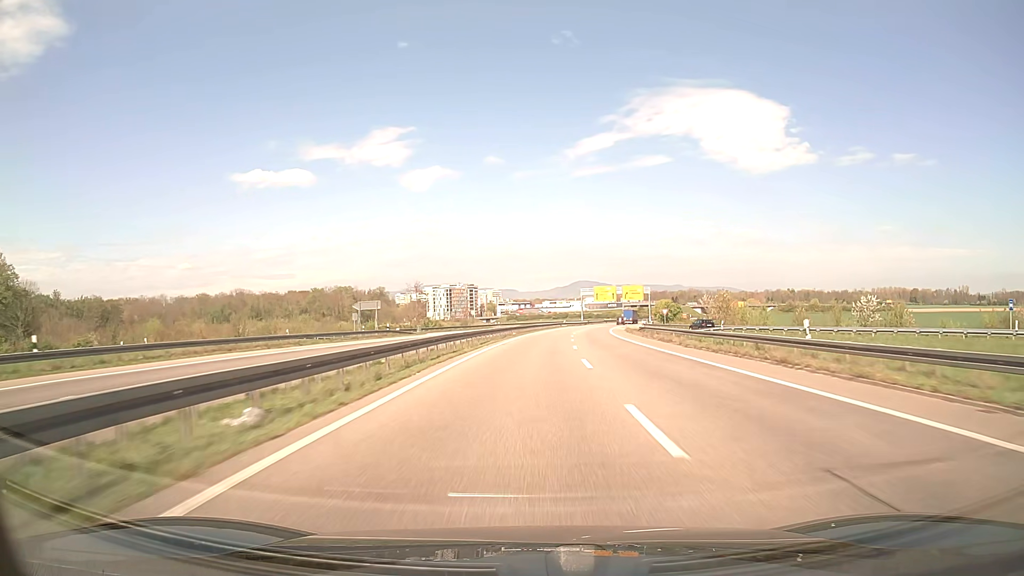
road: trunk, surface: asphalt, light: Day
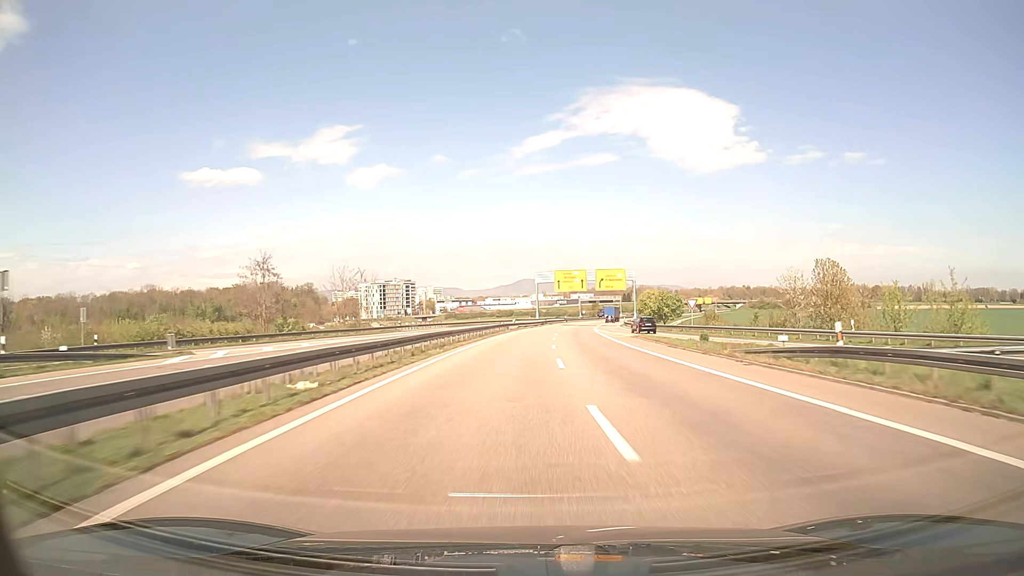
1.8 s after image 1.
(+1.9, +48.1) m; +5°
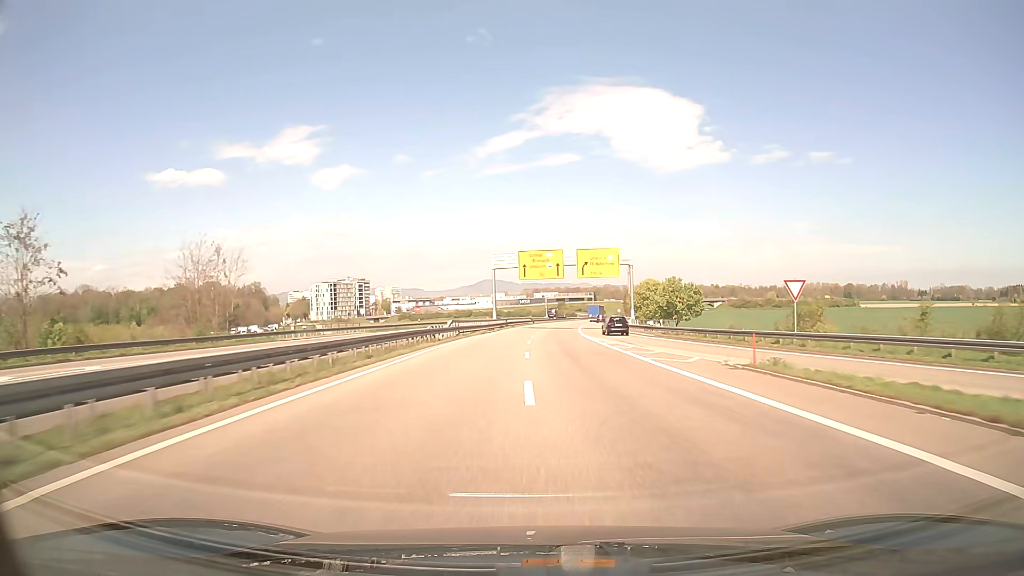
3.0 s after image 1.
(+0.9, +32.1) m; +3°
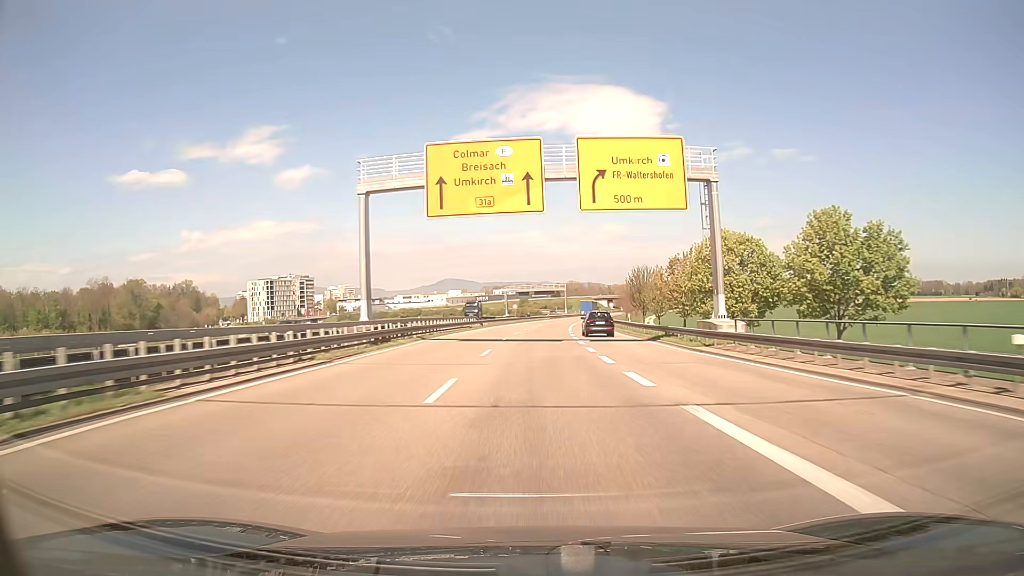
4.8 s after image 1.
(+1.5, +48.1) m; +3°
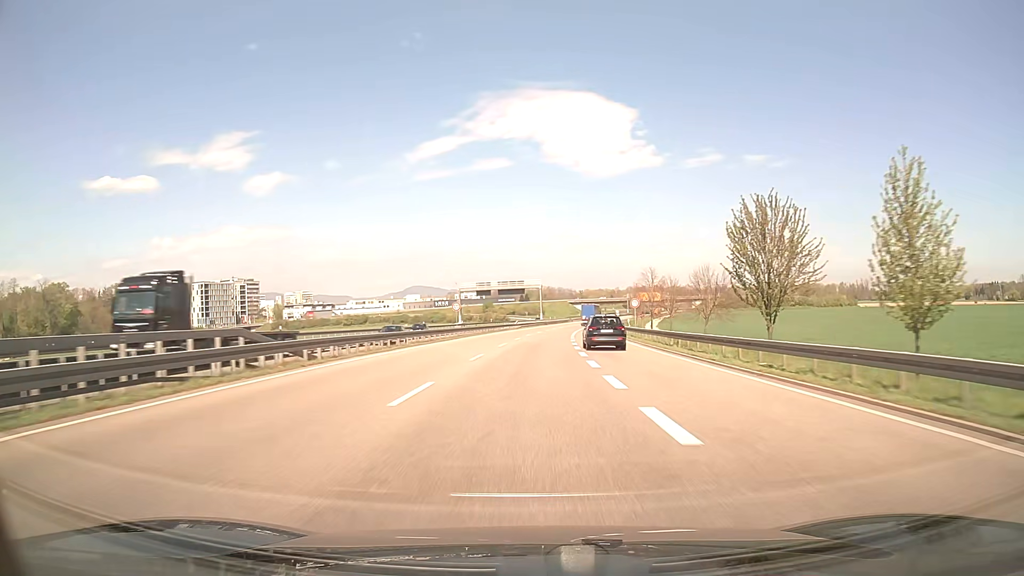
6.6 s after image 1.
(+1.2, +48.0) m; +3°
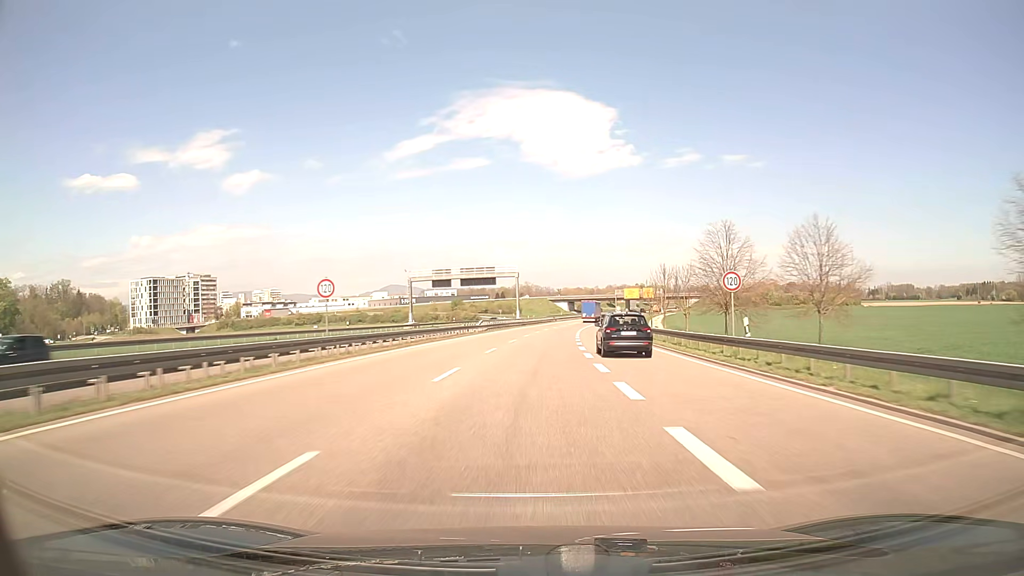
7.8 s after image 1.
(+0.5, +32.0) m; +2°
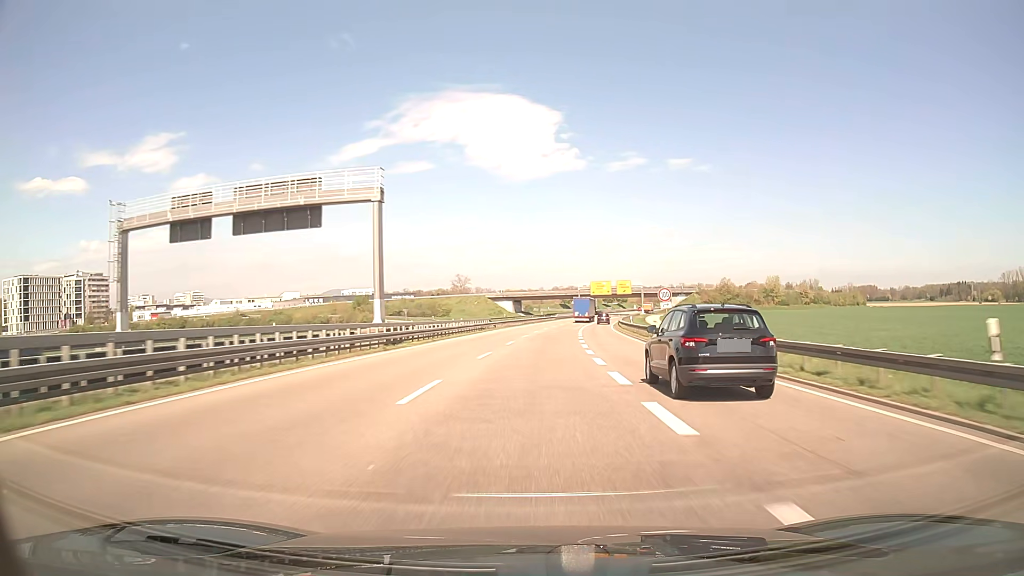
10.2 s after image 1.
(+2.9, +63.9) m; +5°
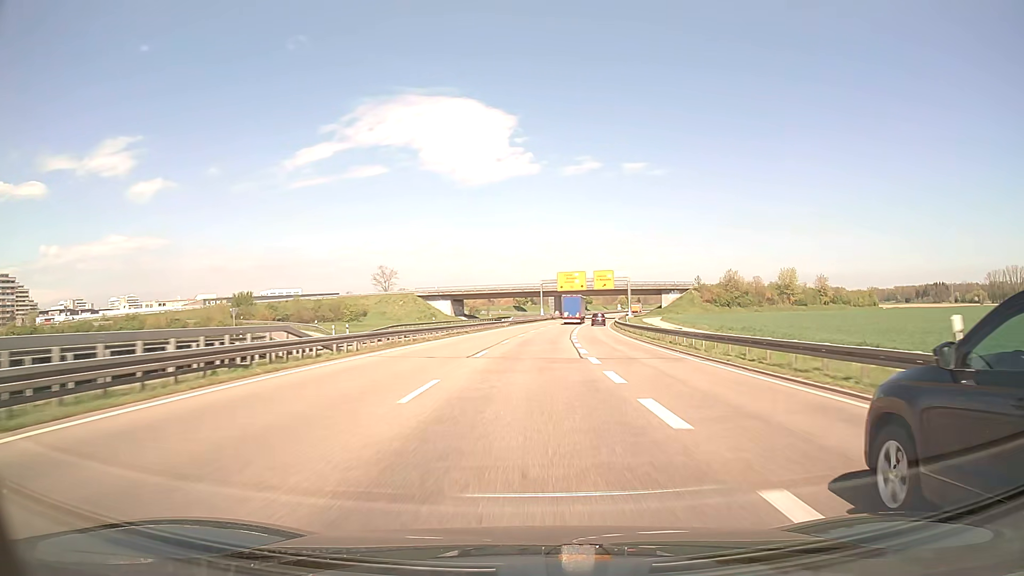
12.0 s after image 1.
(+1.5, +47.9) m; +4°
(0, +10) (0, +20) (+1, +30) (+1, +40) (+2, +50) (+2, +60) (+3, +70) (+4, +80) (+5, +90) (+7, +100) m
